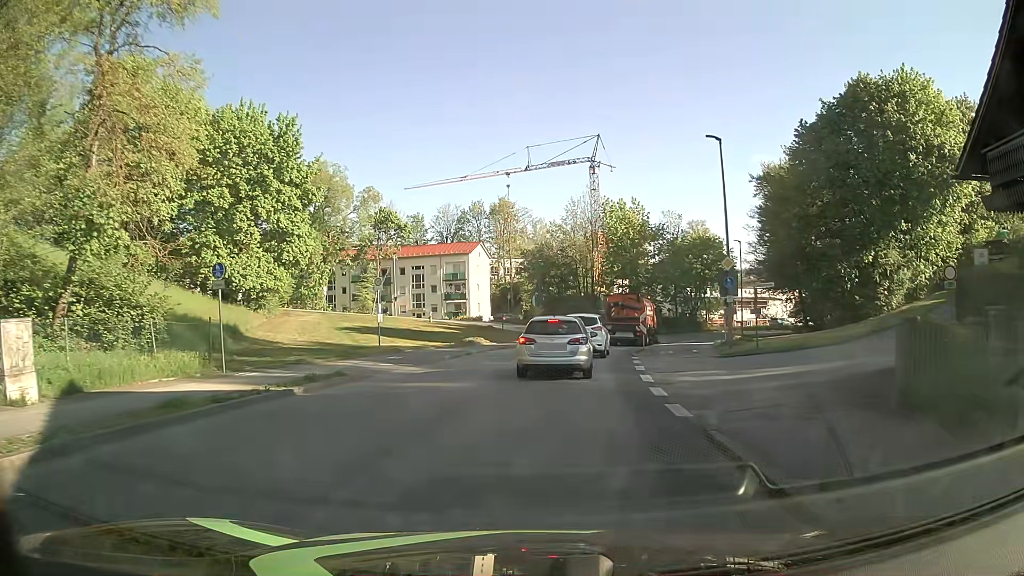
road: unclassified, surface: asphalt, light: Day
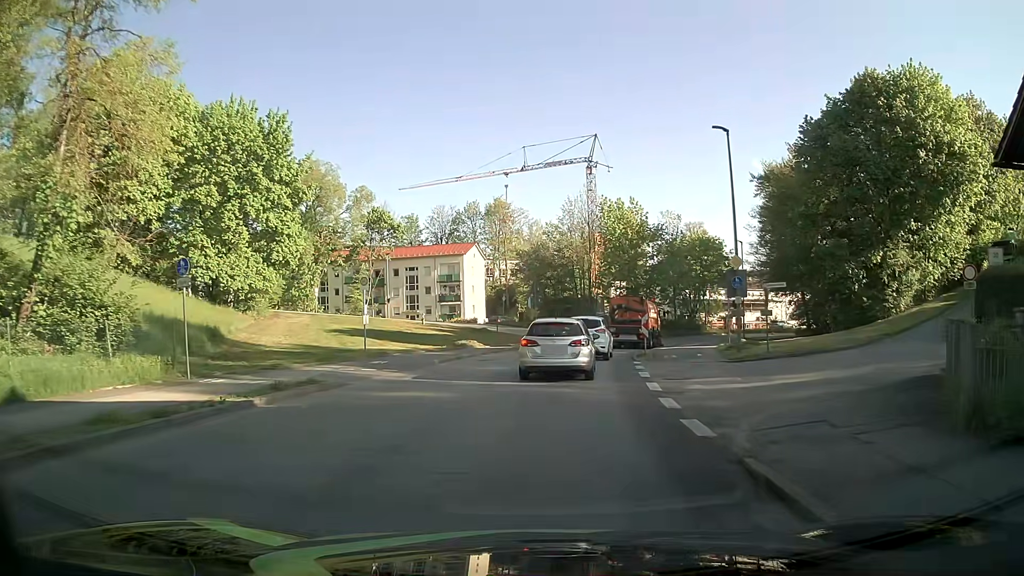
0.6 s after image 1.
(0.0, +1.7) m; +1°
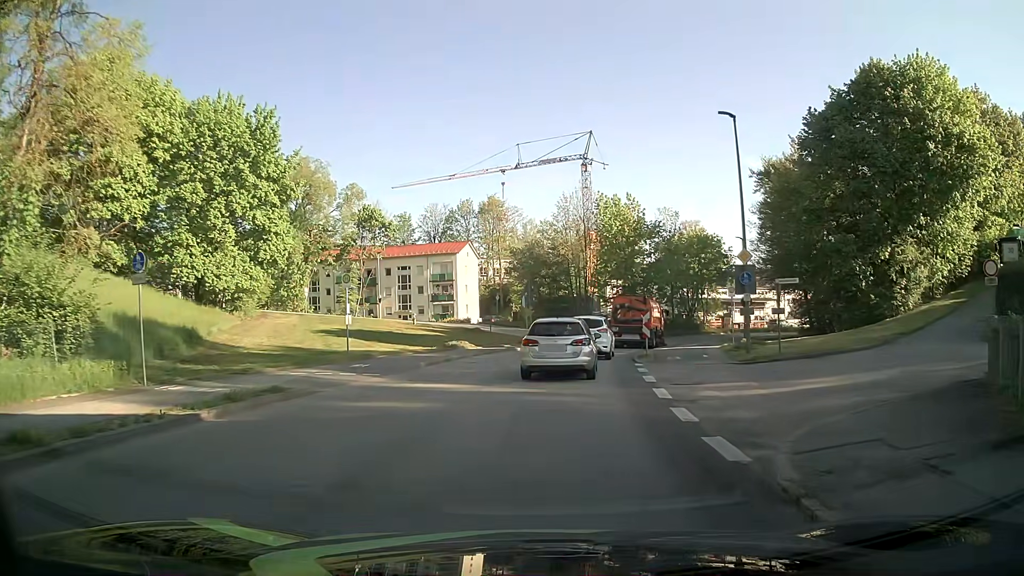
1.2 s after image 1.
(0.0, +1.7) m; -1°
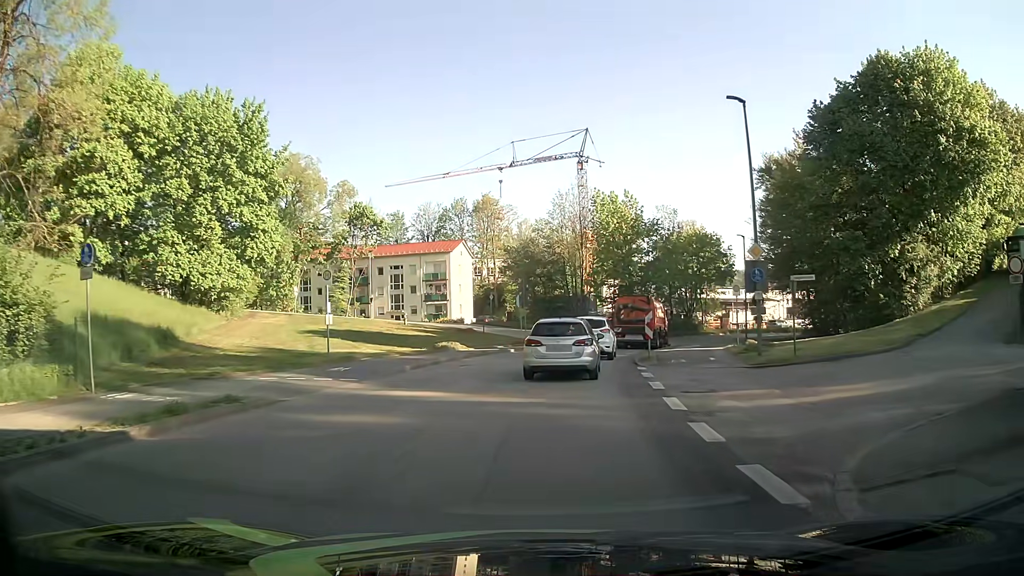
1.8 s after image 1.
(0.0, +1.7) m; +2°
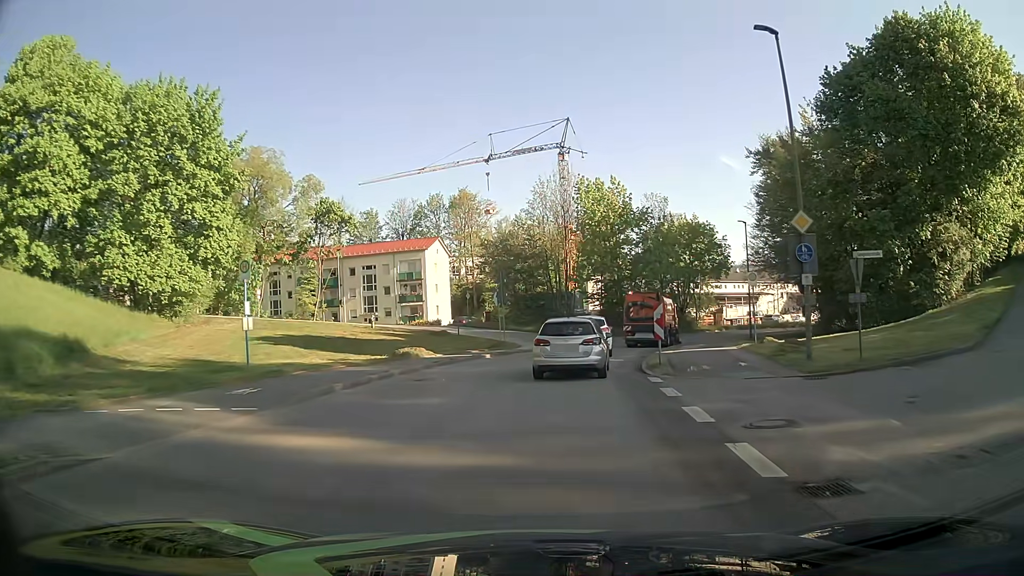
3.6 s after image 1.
(+0.1, +5.3) m; +3°
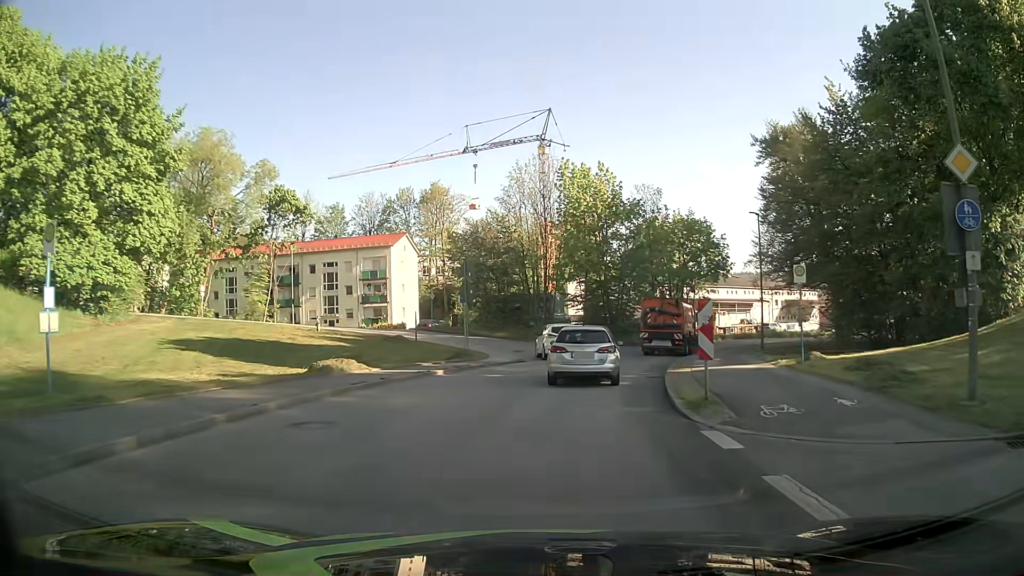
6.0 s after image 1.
(-0.2, +7.6) m; 0°
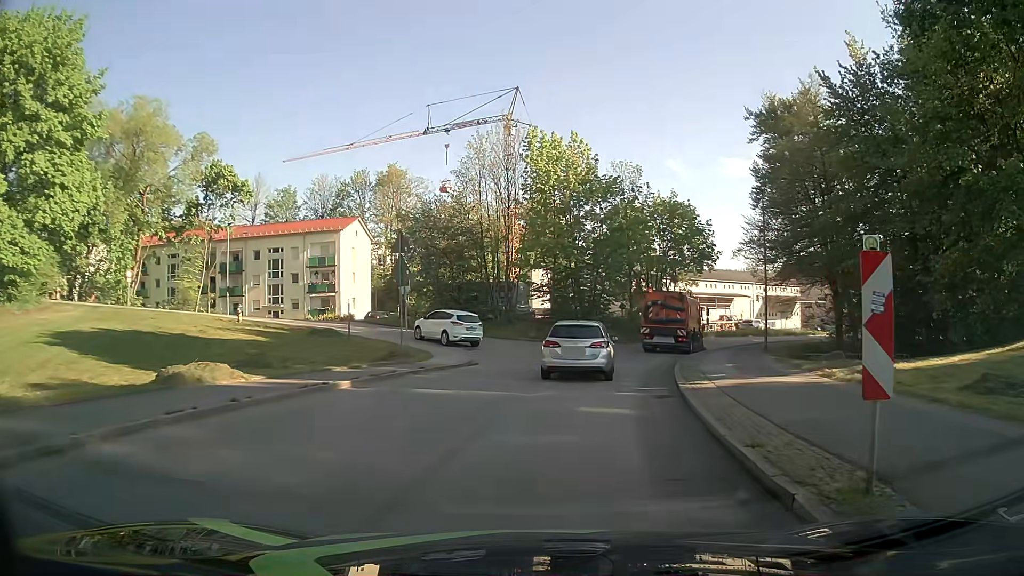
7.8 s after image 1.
(+0.1, +6.9) m; +2°
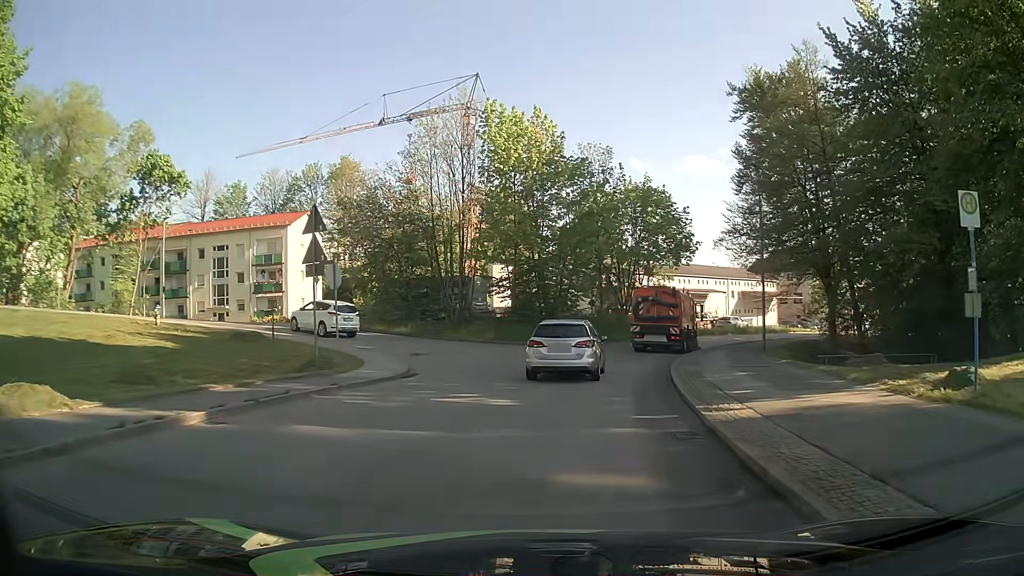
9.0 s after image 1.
(+0.2, +5.1) m; +3°
